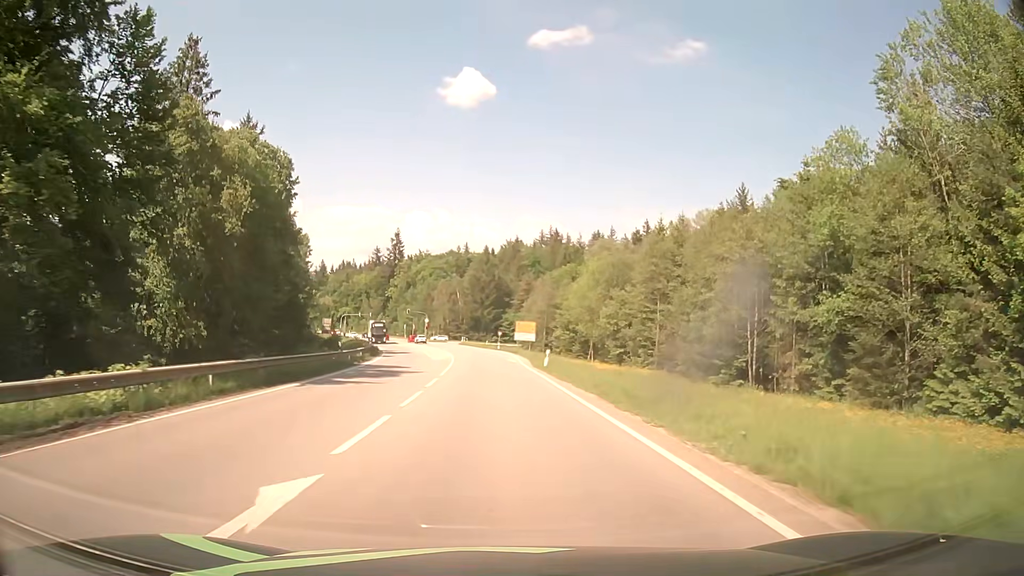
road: secondary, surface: asphalt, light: Day
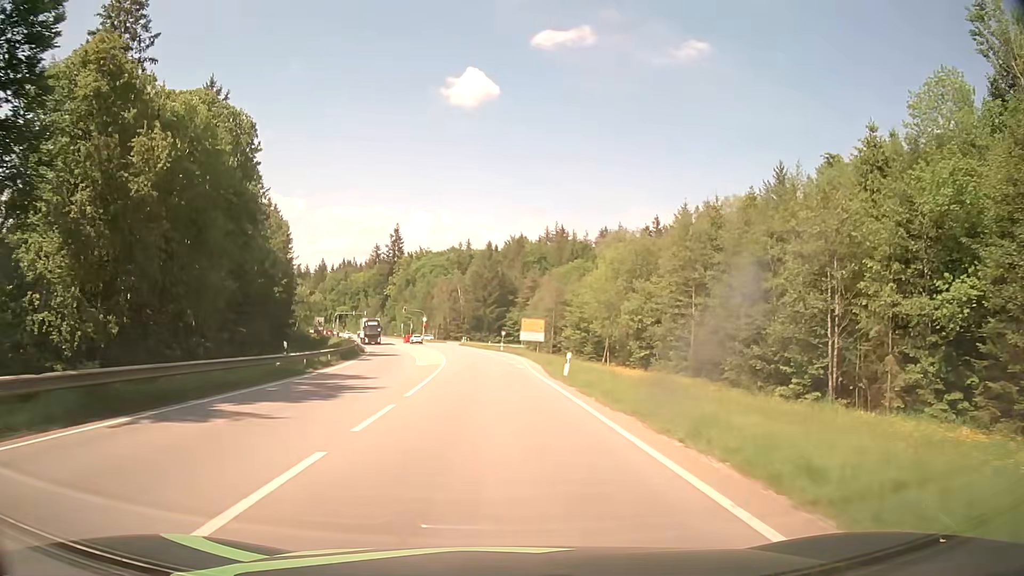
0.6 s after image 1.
(0.0, +10.1) m; 0°
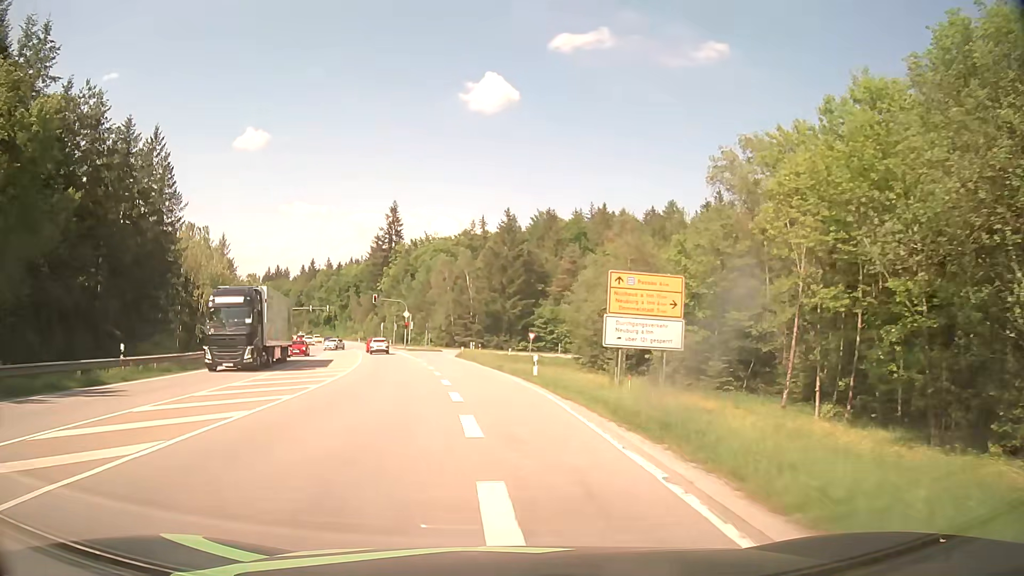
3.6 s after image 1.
(-0.5, +48.3) m; -2°
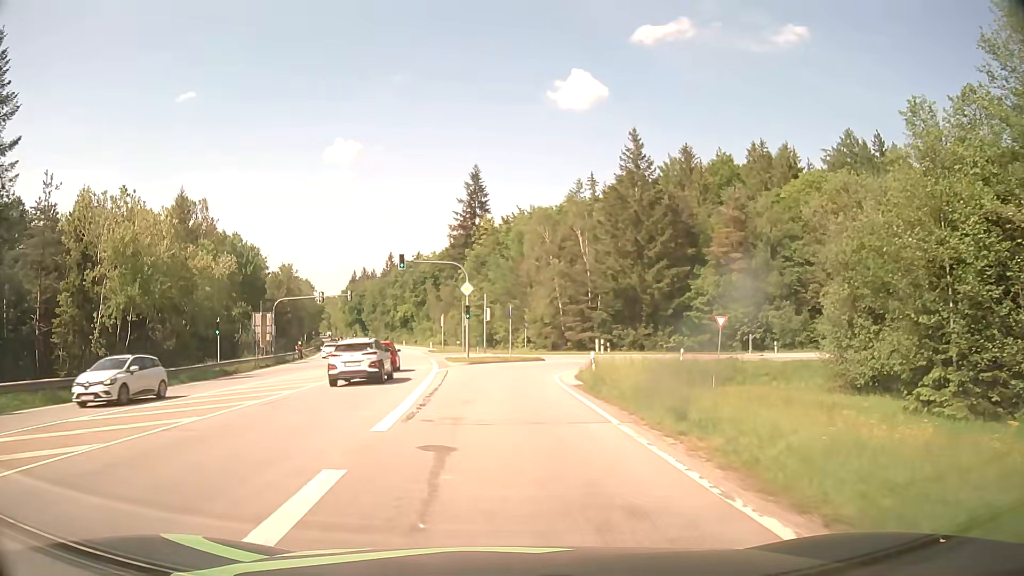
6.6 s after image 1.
(-3.1, +41.6) m; -9°
(0, +10) (0, +20) (+1, +30) (+5, +39) (+12, +46) (+21, +49) (+31, +49) (+41, +48) (+51, +46) (+61, +44) m
